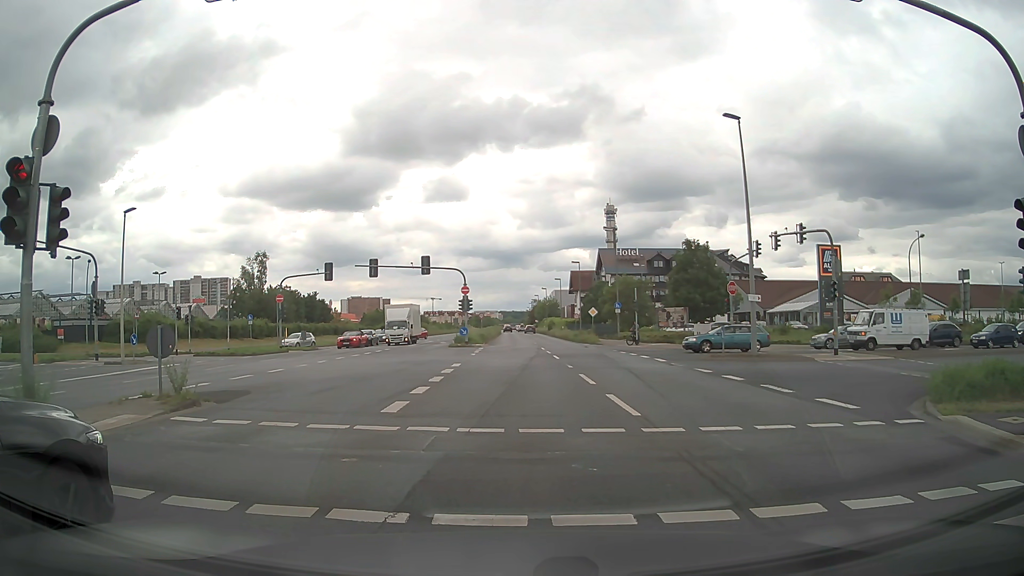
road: primary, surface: asphalt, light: Day
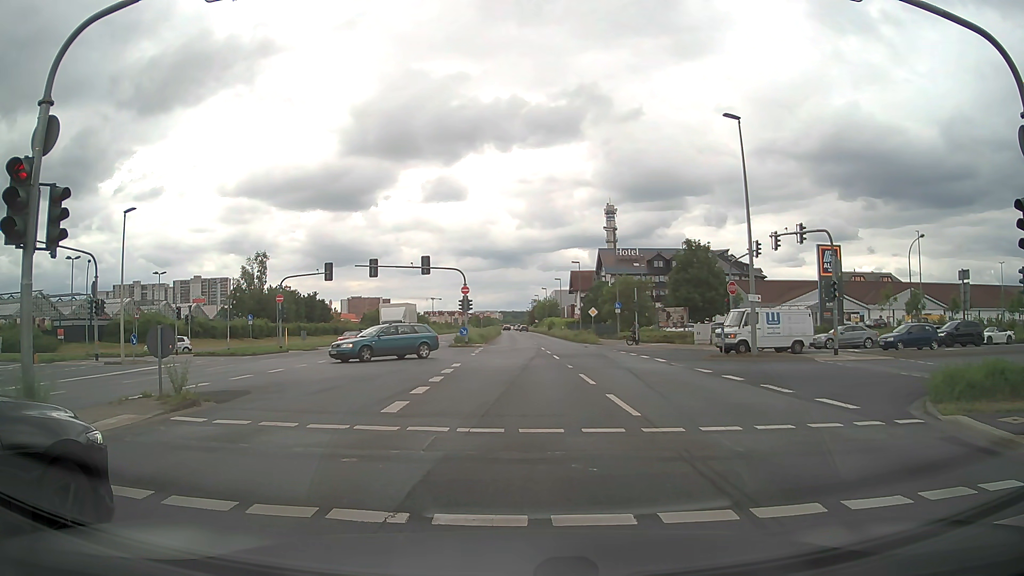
(0.0, 0.0) m; 0°
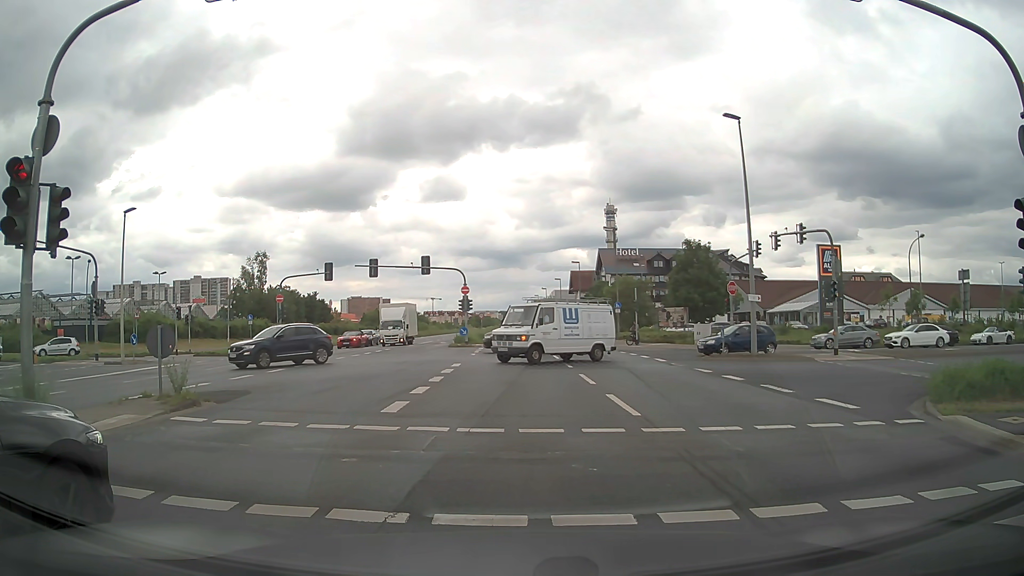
(0.0, 0.0) m; 0°
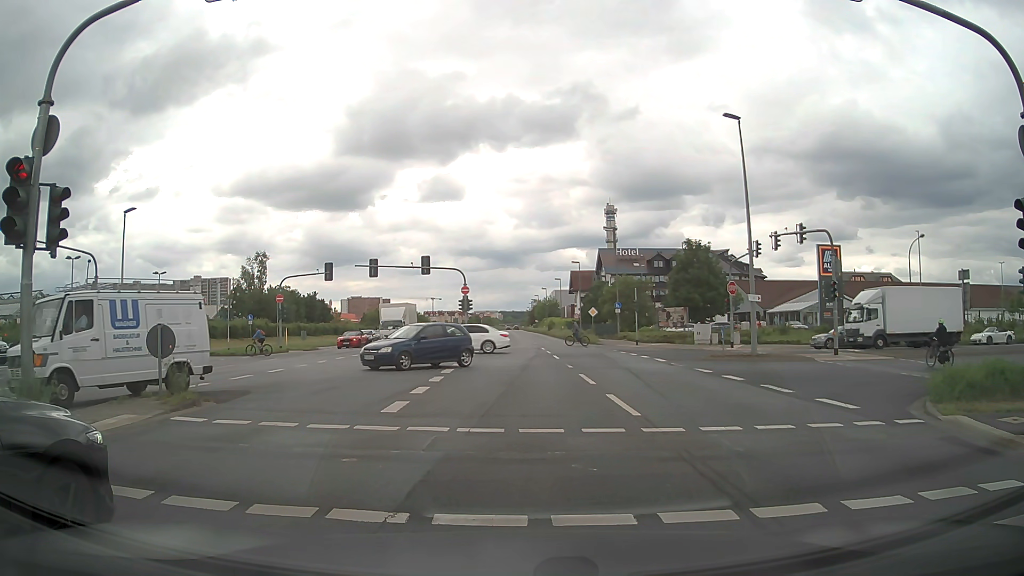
(0.0, 0.0) m; 0°
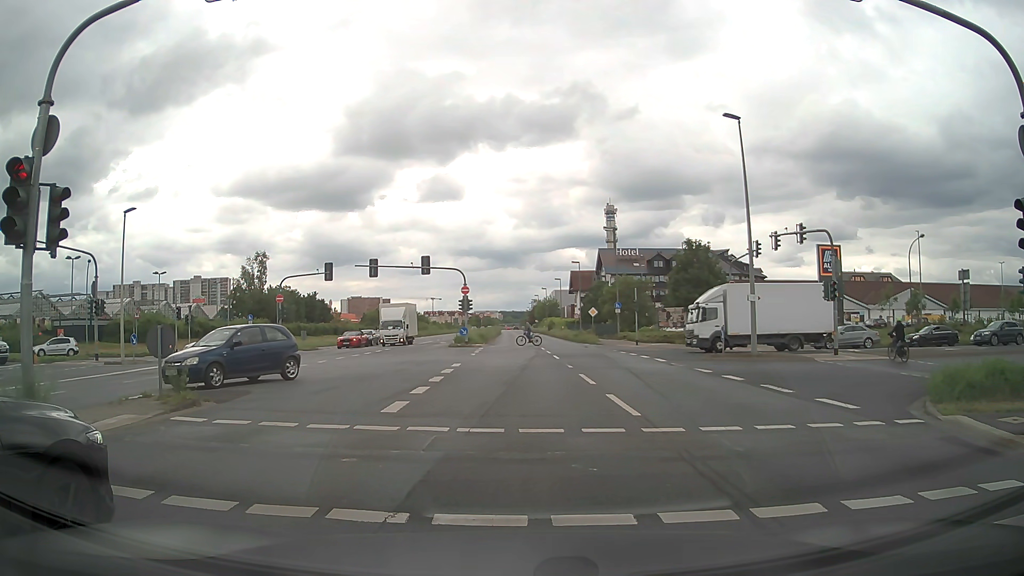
(0.0, 0.0) m; 0°
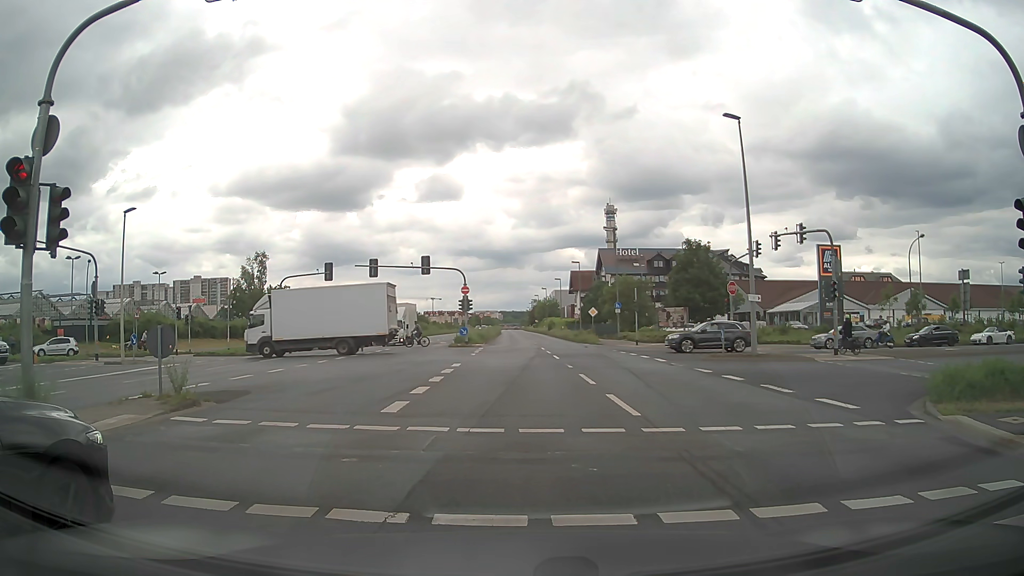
(0.0, 0.0) m; 0°
(0, +10) (0, +20) (0, +30) (0, +40) (0, +50) (0, +60) (0, +70) (0, +80) (-1, +90) (-1, +100) m
